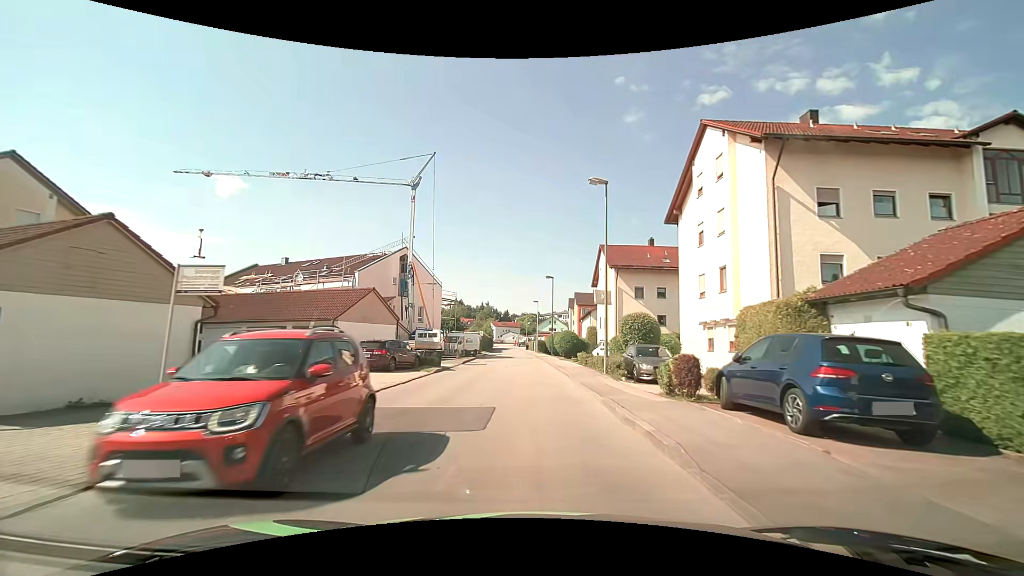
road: unclassified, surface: asphalt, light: Day
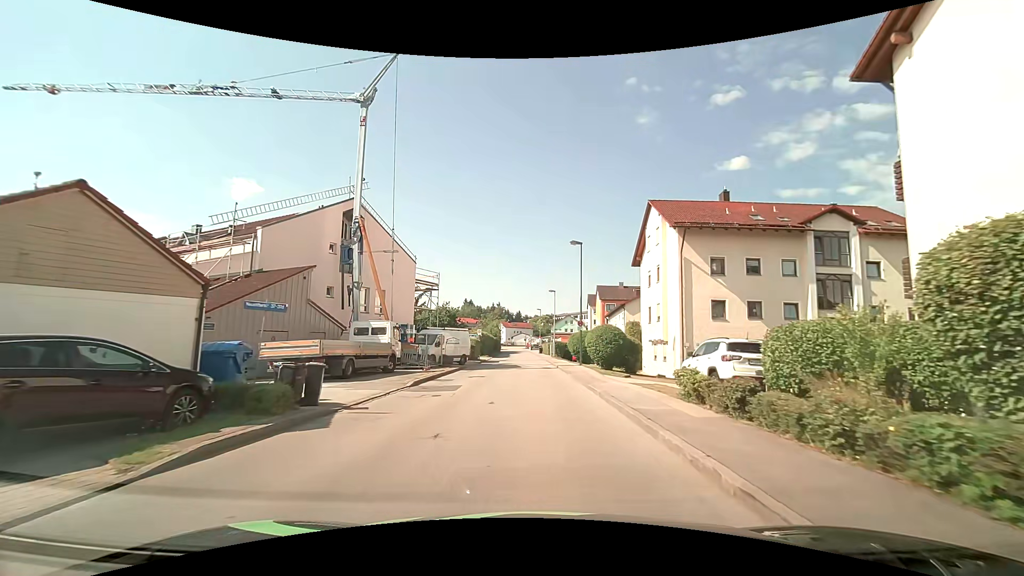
(0.0, +18.3) m; 0°
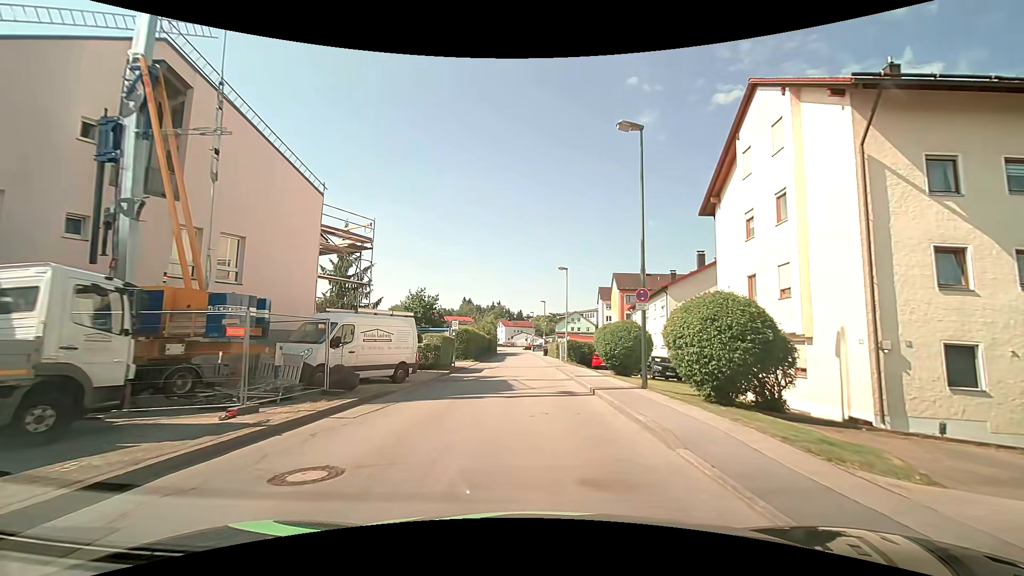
(-0.1, +17.7) m; -1°
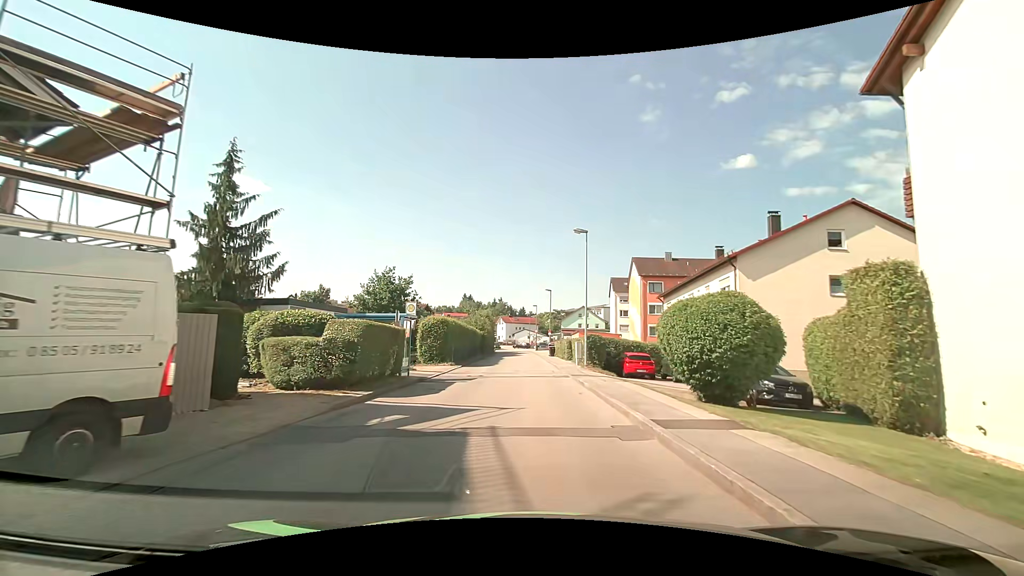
(+0.1, +13.4) m; 0°
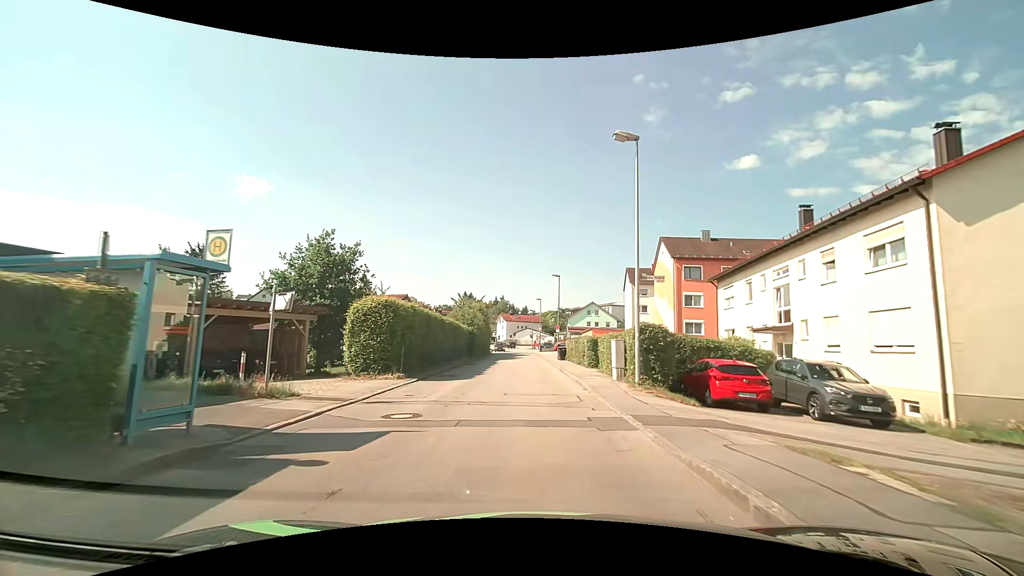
(-0.1, +13.4) m; -1°
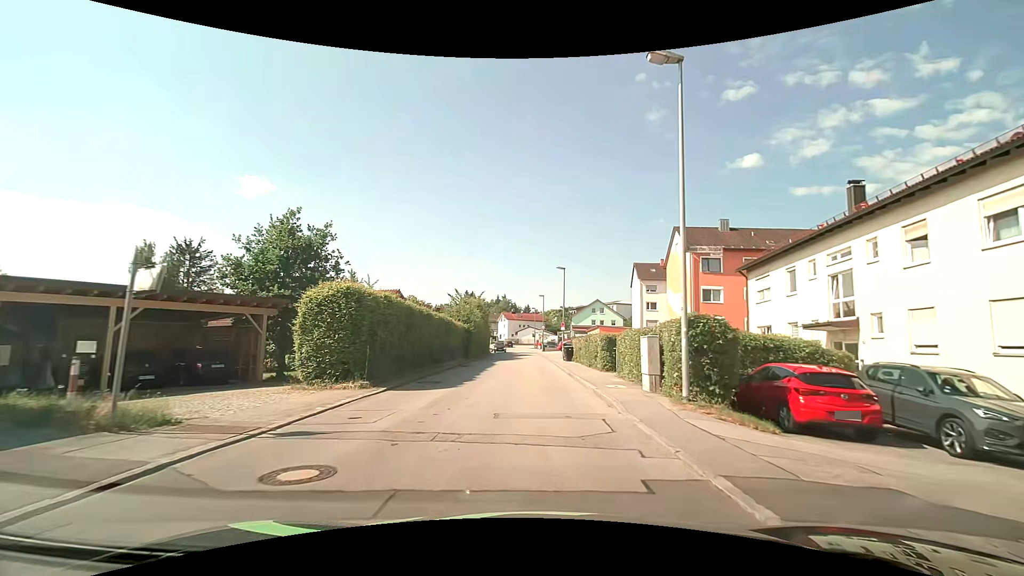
(0.0, +4.5) m; 0°
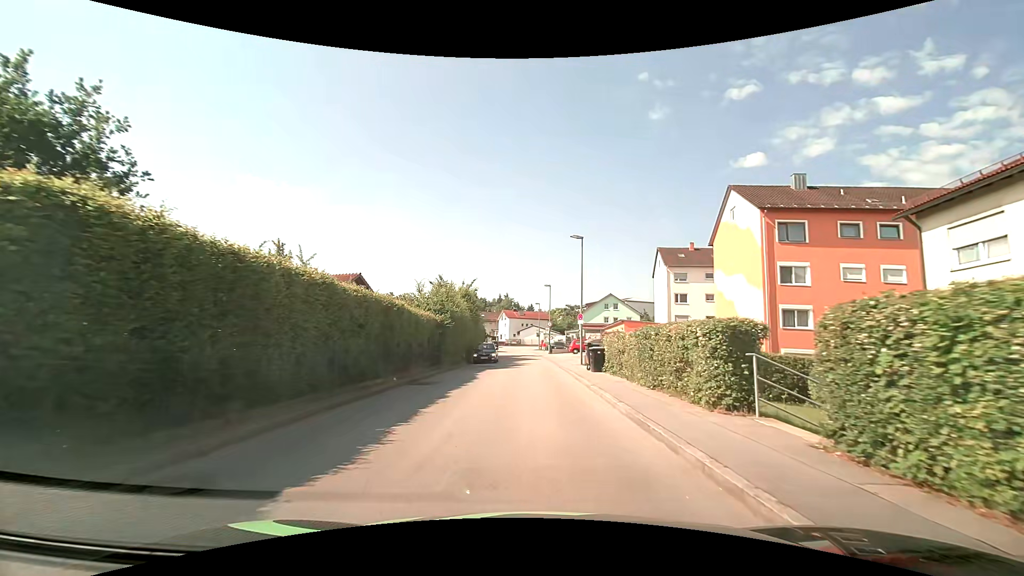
(0.0, +13.4) m; +1°
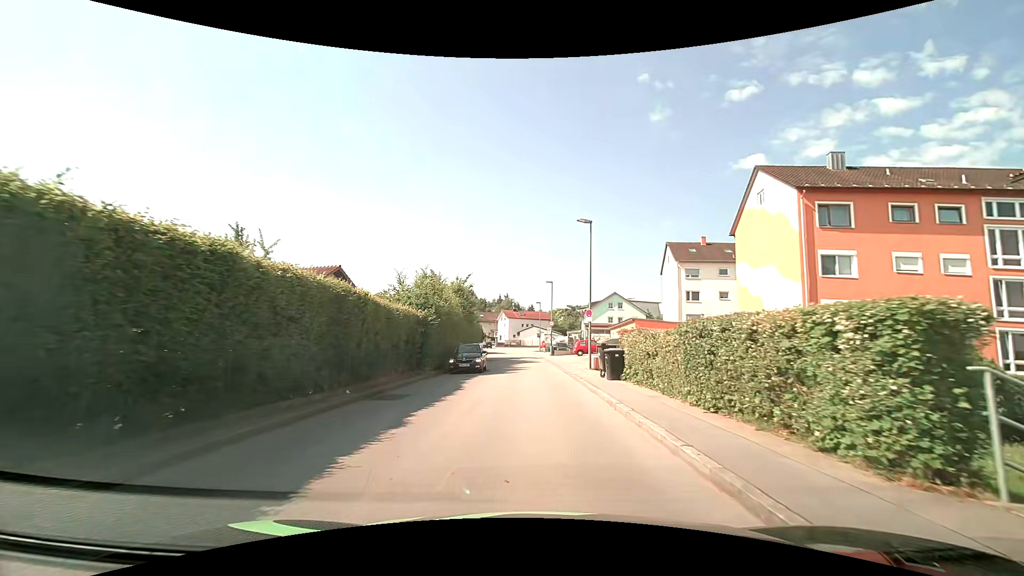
(-0.1, +4.5) m; -1°
(0, +10) (0, +20) (0, +30) (0, +40) (-1, +50) (-1, +60) (-2, +70) (-3, +80) (-4, +90) (-7, +99) m
